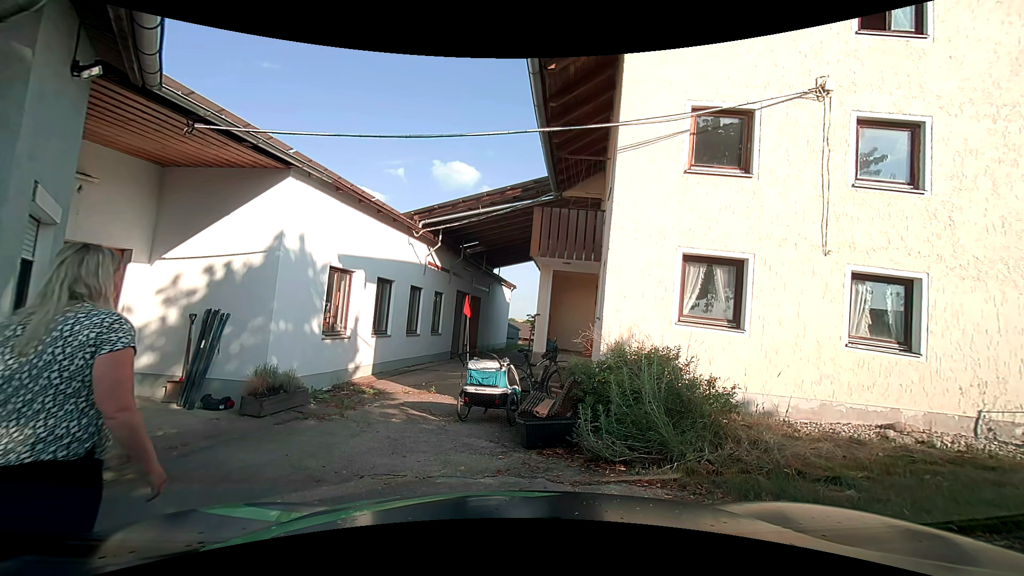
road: unclassified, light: Day
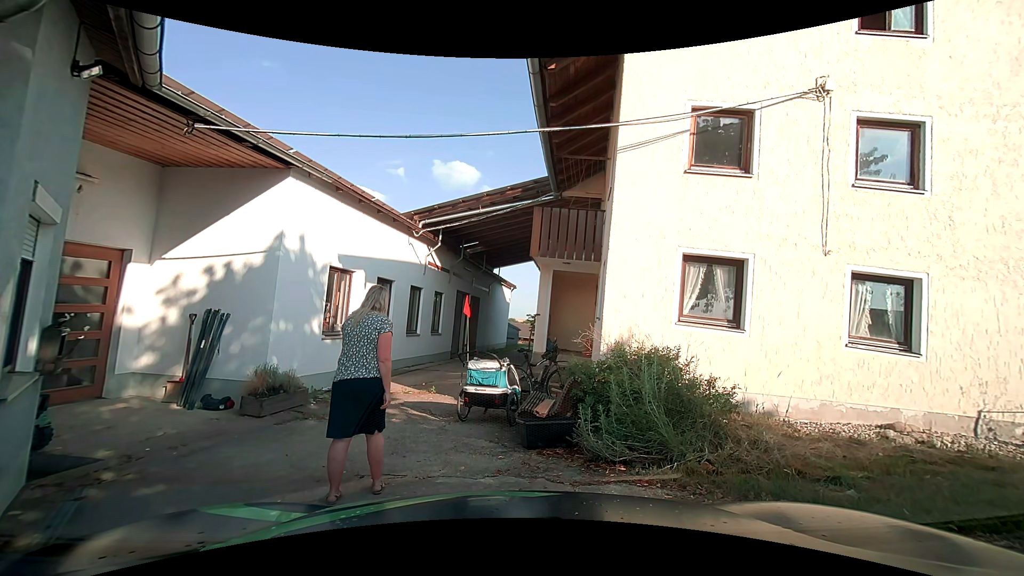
(0.0, 0.0) m; 0°
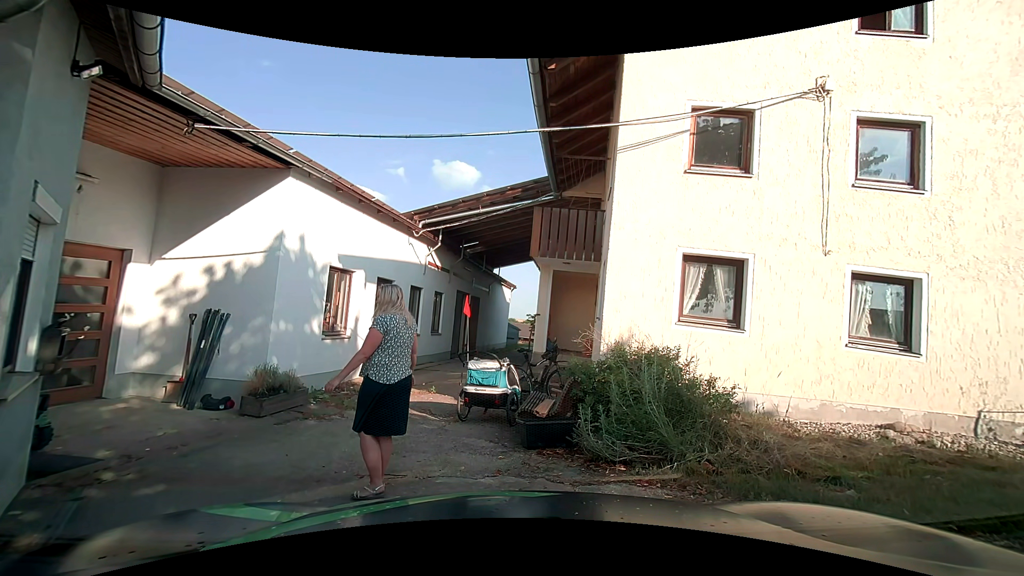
(0.0, 0.0) m; 0°
